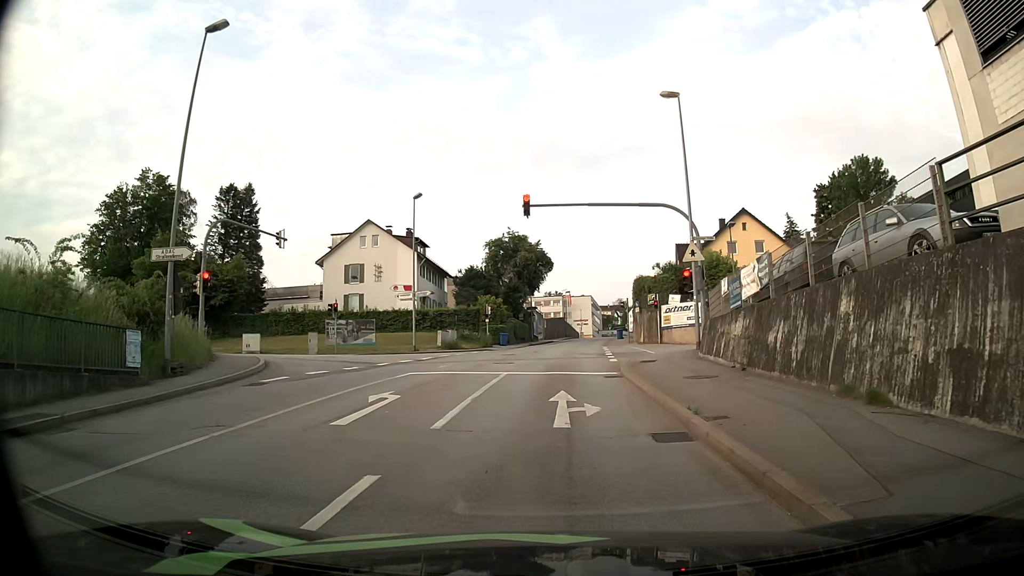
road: tertiary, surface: asphalt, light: Day
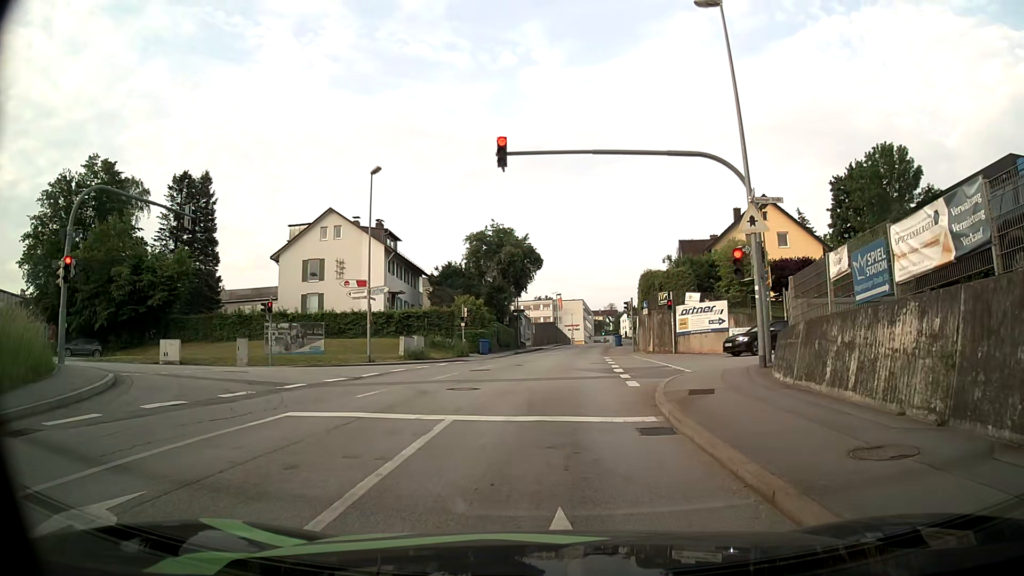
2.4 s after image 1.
(+0.2, +8.7) m; +2°
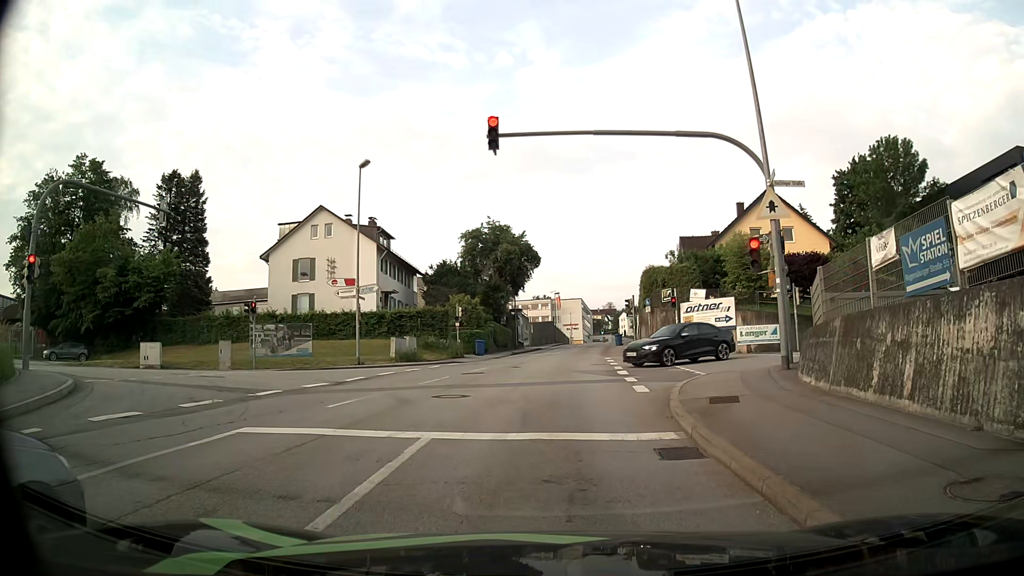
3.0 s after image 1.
(0.0, +1.7) m; -1°
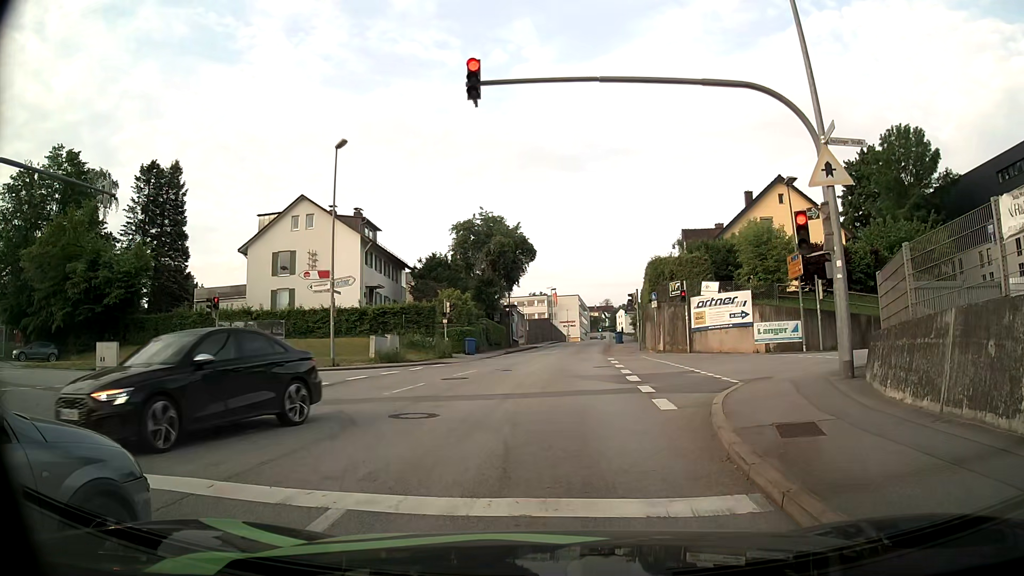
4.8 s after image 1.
(0.0, +3.4) m; +3°
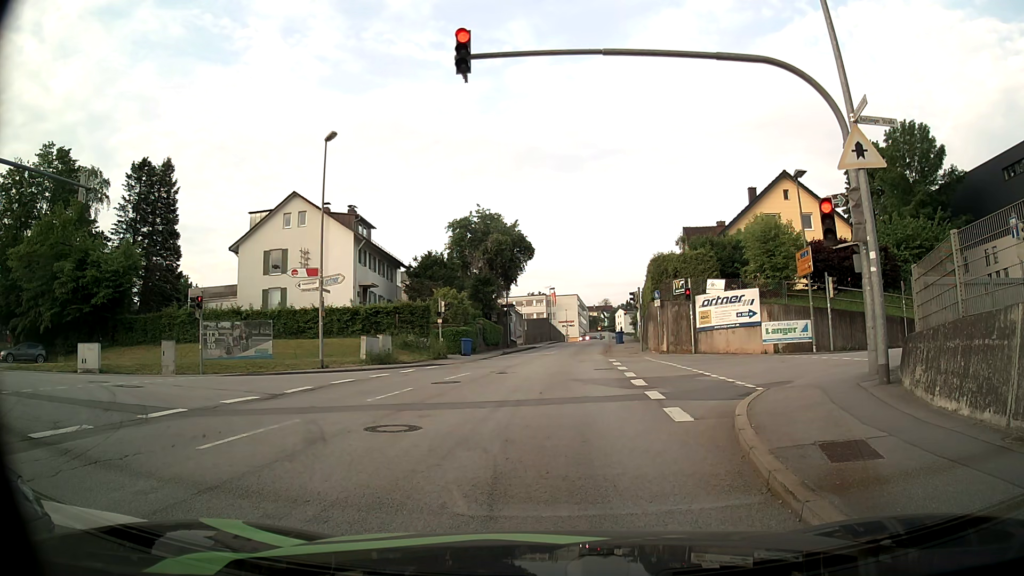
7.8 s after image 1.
(0.0, +1.3) m; 0°
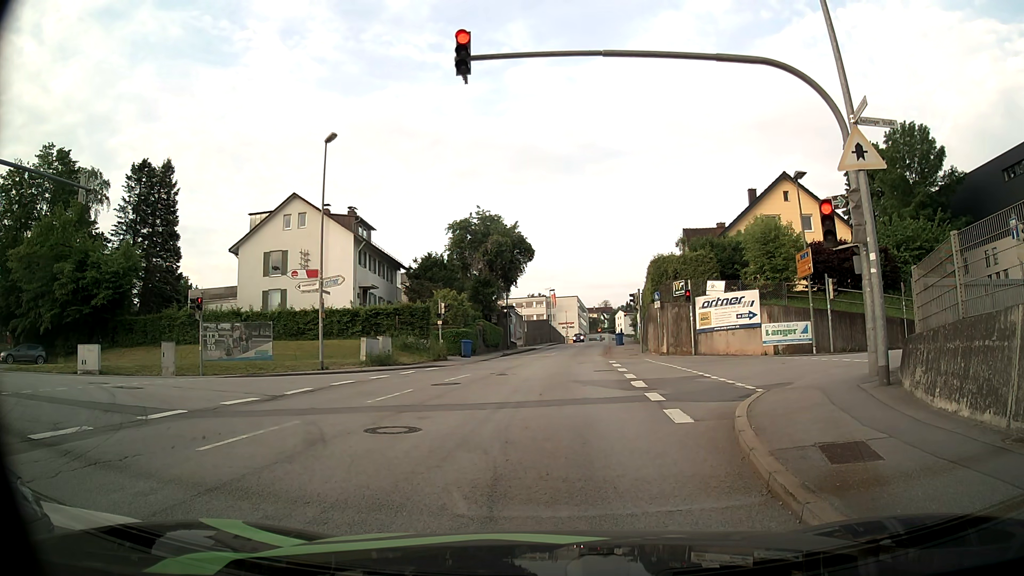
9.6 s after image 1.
(0.0, 0.0) m; 0°
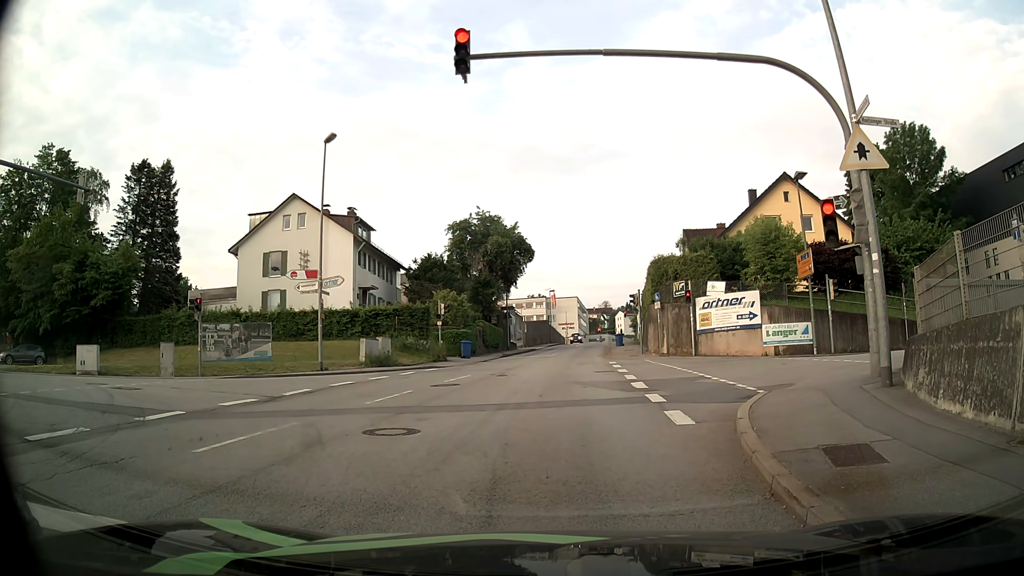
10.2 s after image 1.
(0.0, +0.1) m; 0°
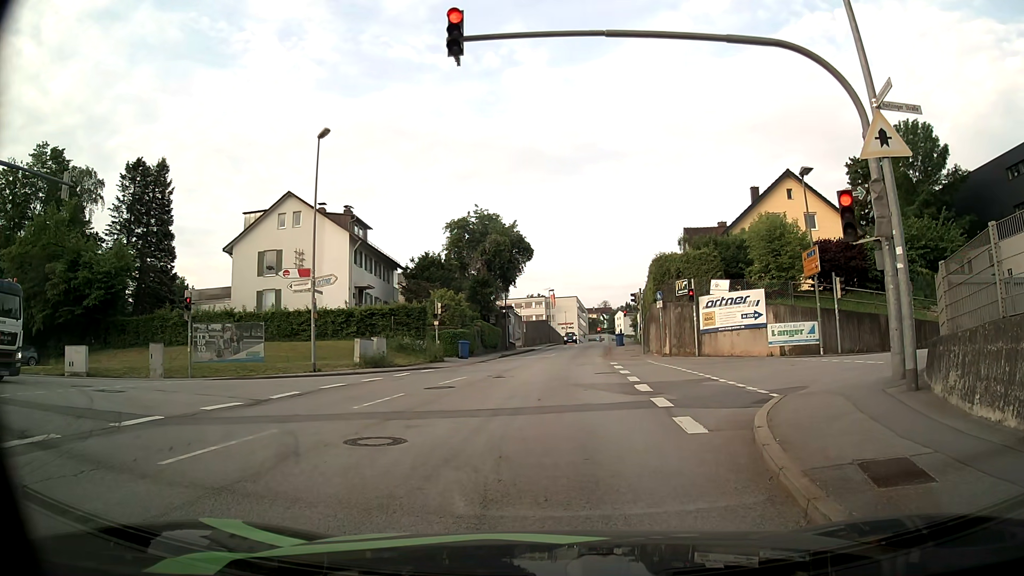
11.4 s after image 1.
(0.0, +0.9) m; 0°
